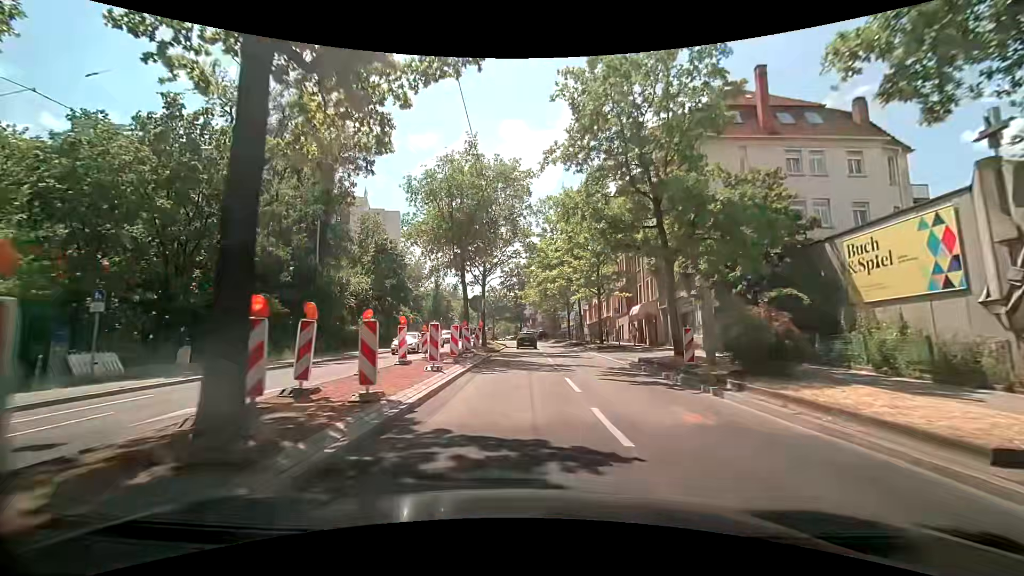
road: secondary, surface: asphalt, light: Day
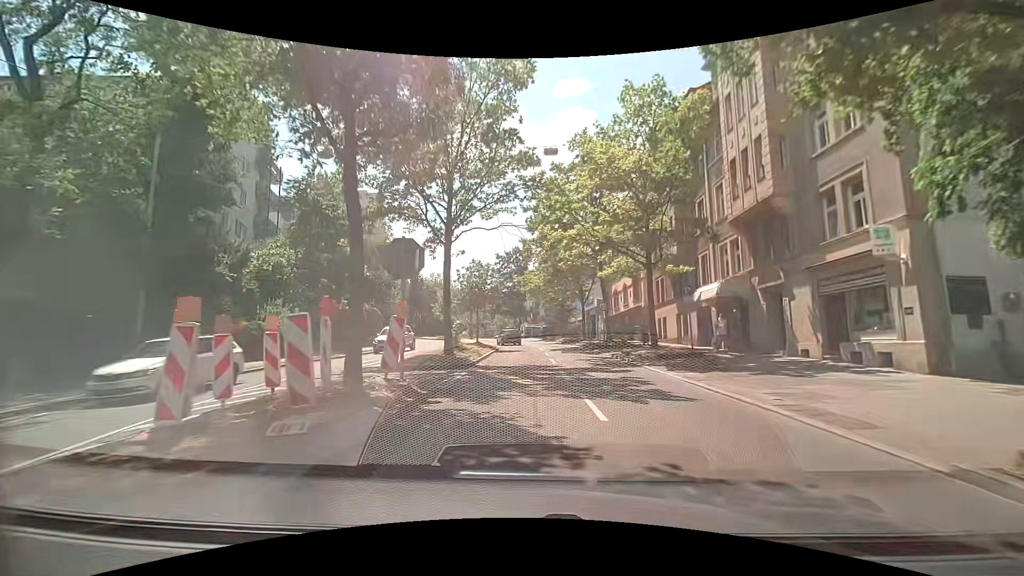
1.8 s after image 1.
(-0.1, +16.2) m; 0°
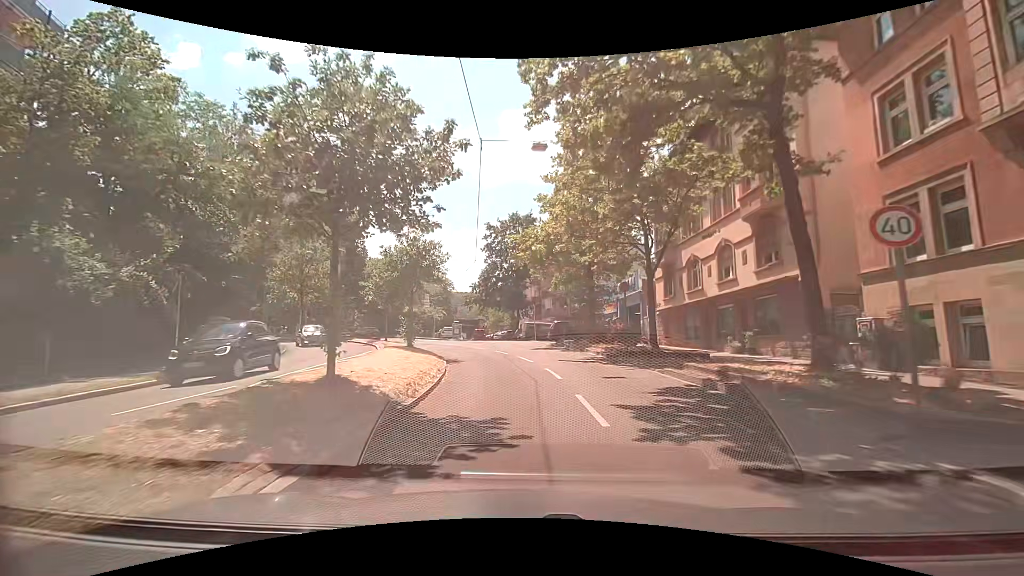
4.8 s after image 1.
(-0.1, +25.2) m; -1°
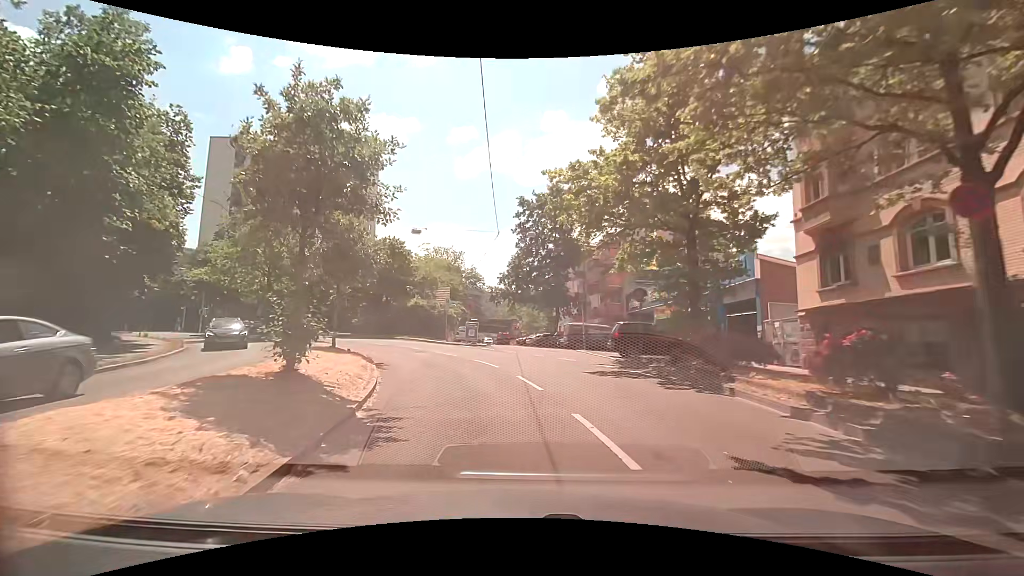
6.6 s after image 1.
(-0.1, +14.1) m; -3°
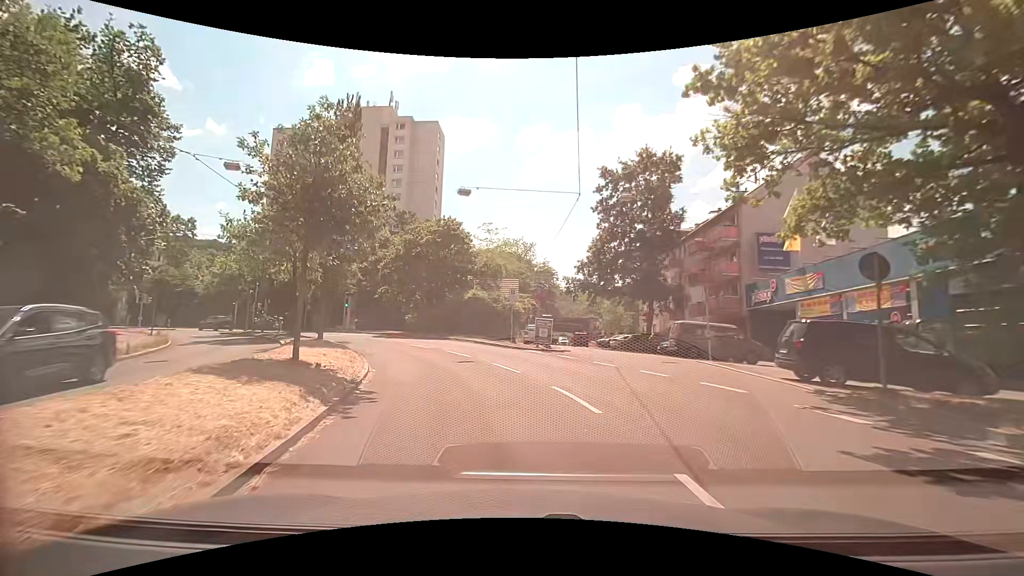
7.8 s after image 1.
(-0.8, +9.2) m; -9°
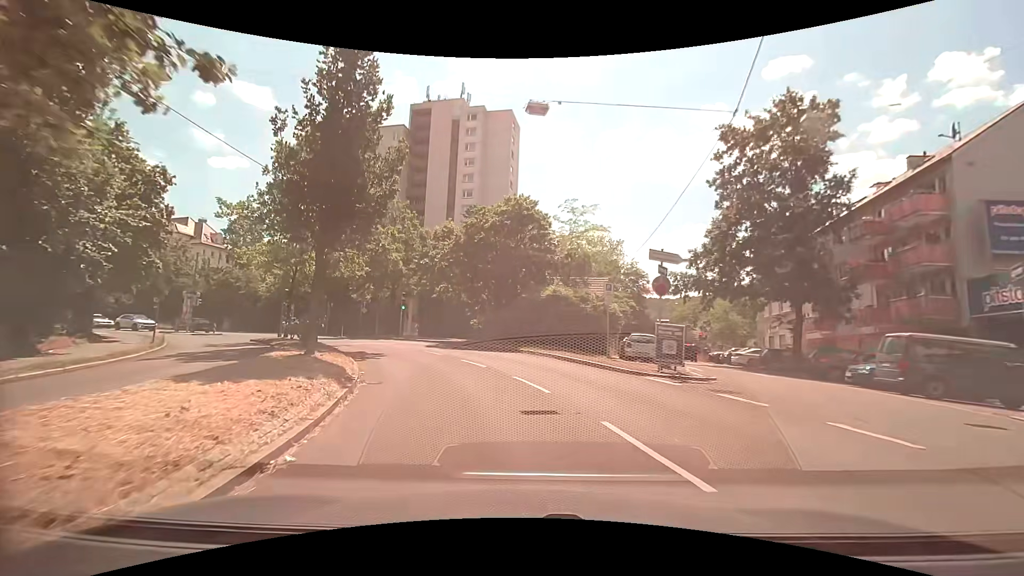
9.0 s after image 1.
(-0.8, +9.2) m; -9°
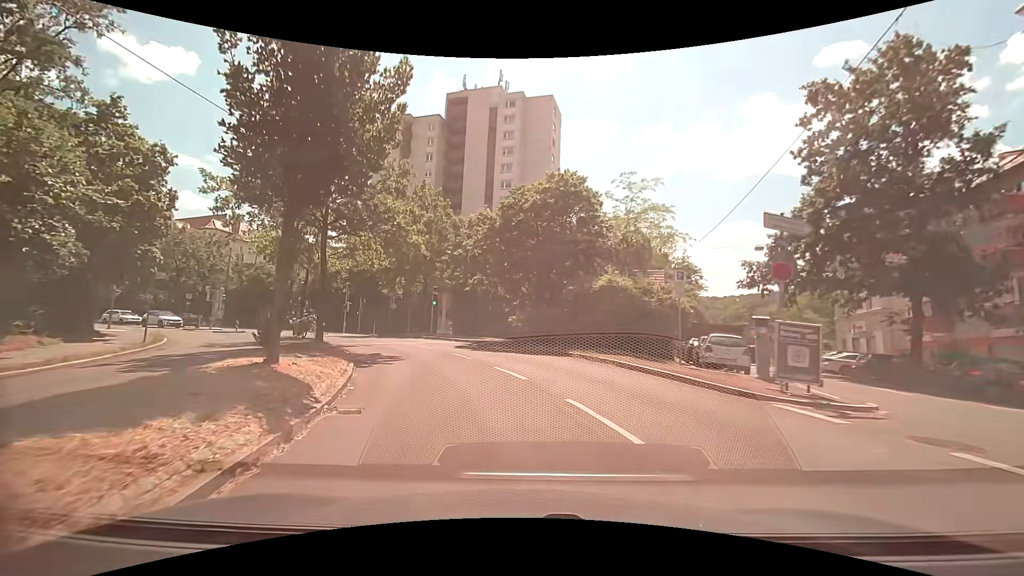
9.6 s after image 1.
(-0.2, +4.6) m; -5°
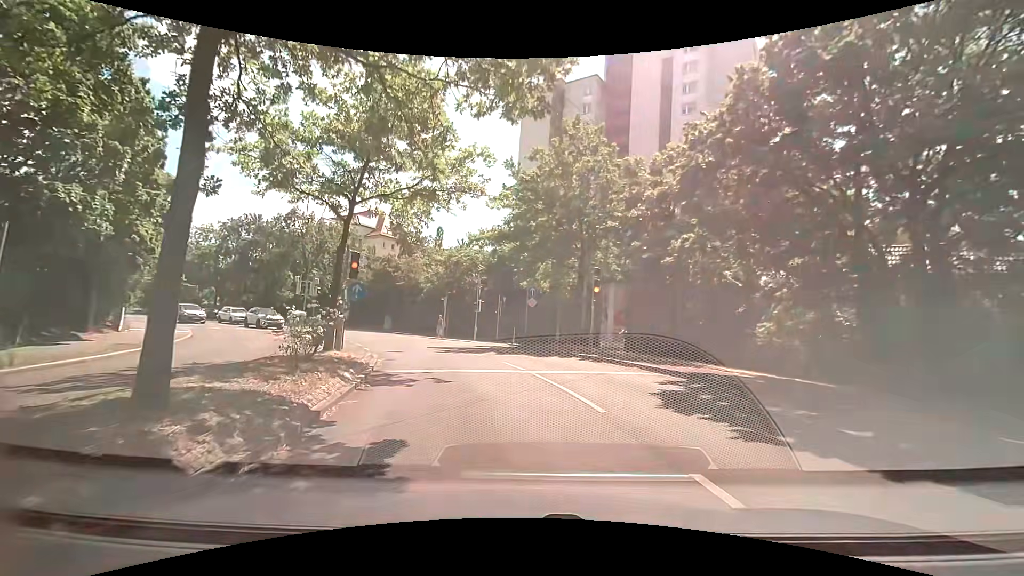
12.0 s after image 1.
(-2.3, +15.3) m; -20°
(-1, +10) (-3, +20) (-6, +29) (-11, +38) (-18, +45) (-26, +51) (-34, +58) (-41, +64) (-49, +71) (-56, +77) m
